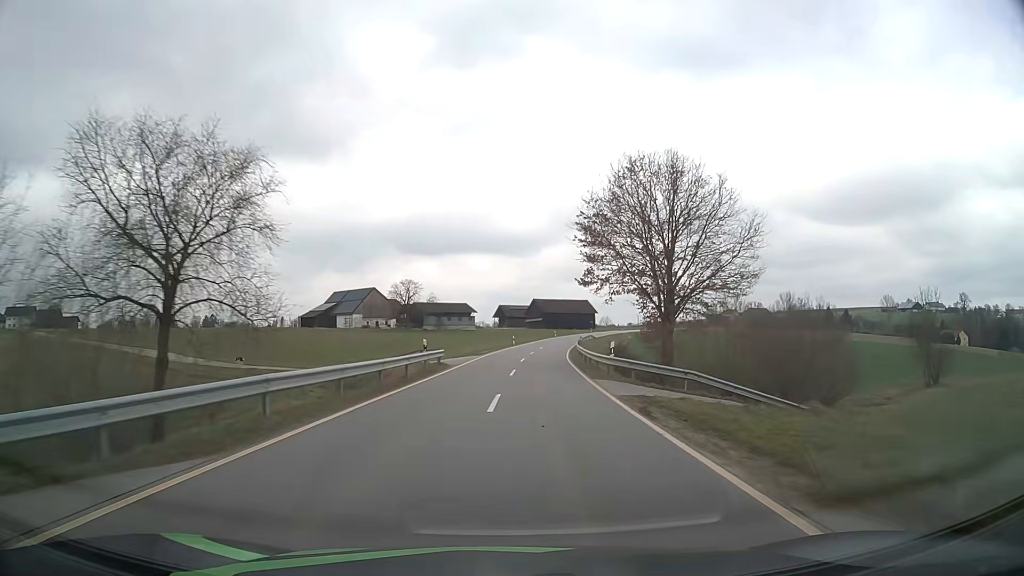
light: Day
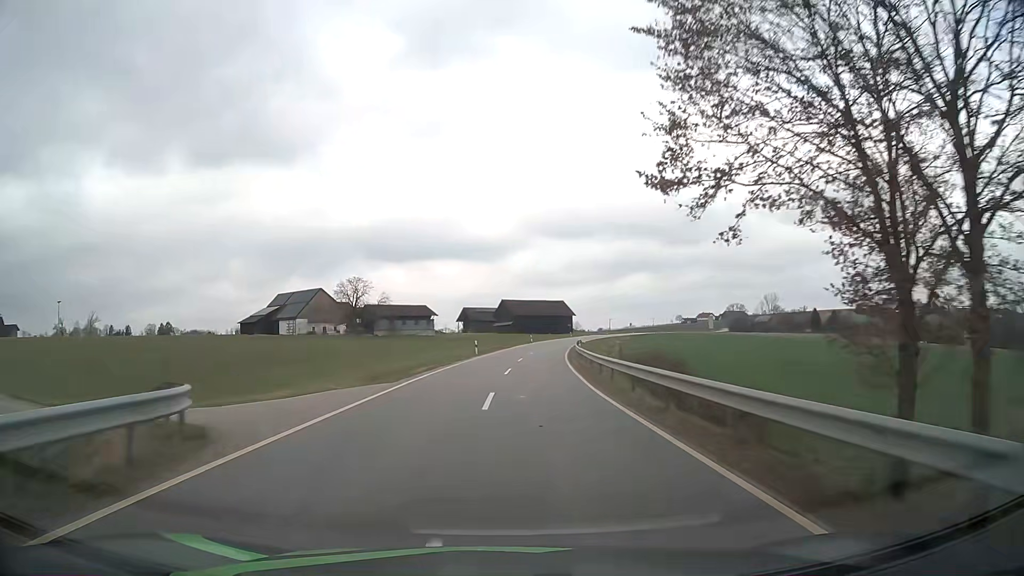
(+0.6, +24.2) m; +3°
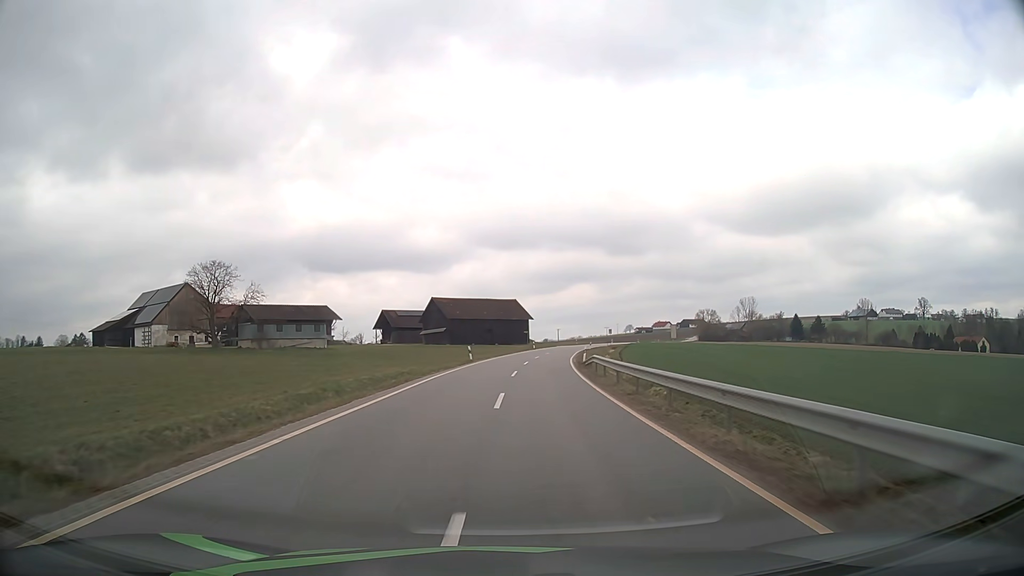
(+1.9, +48.0) m; +5°
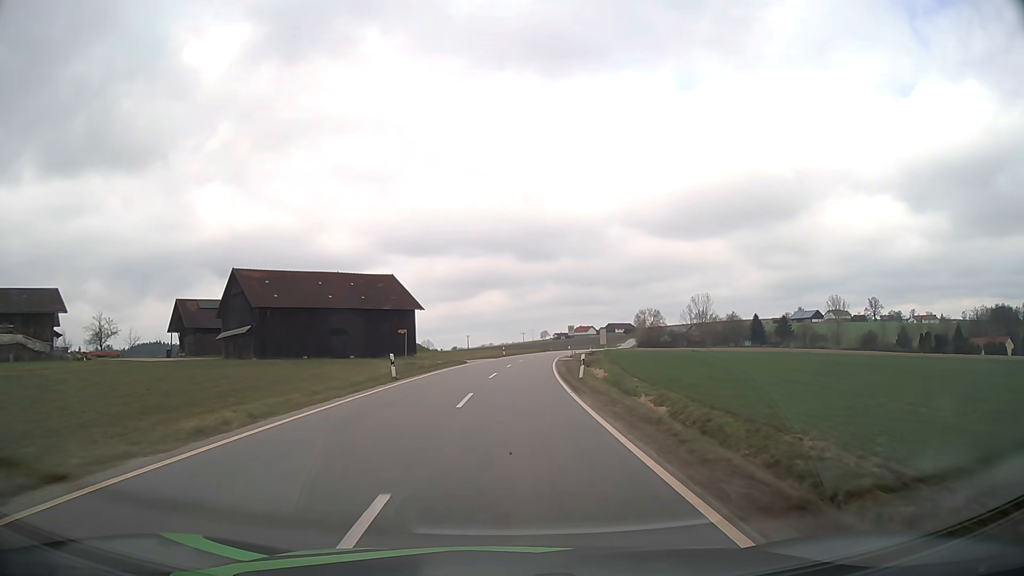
(+4.2, +60.4) m; +8°
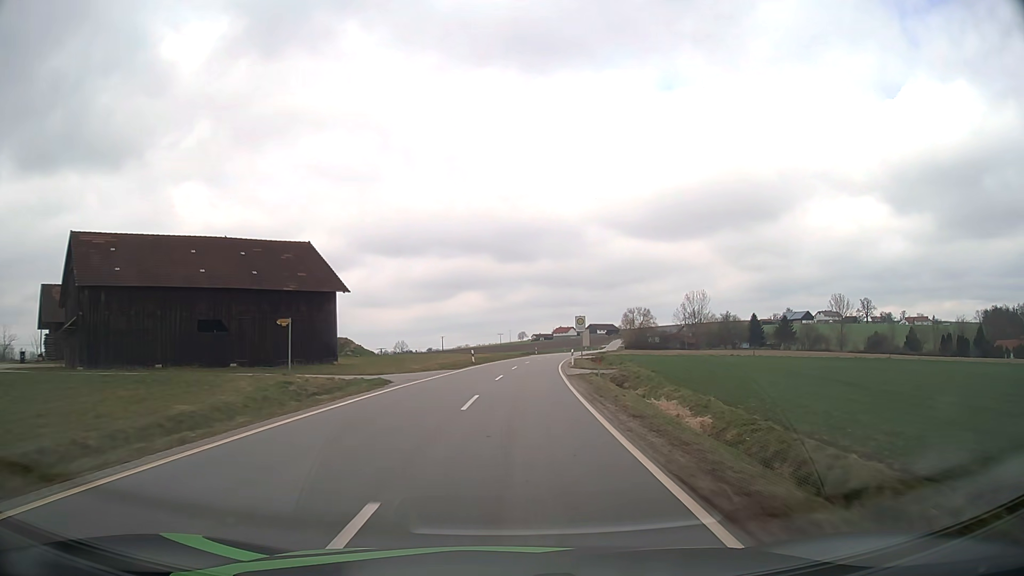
(+0.4, +24.8) m; +2°
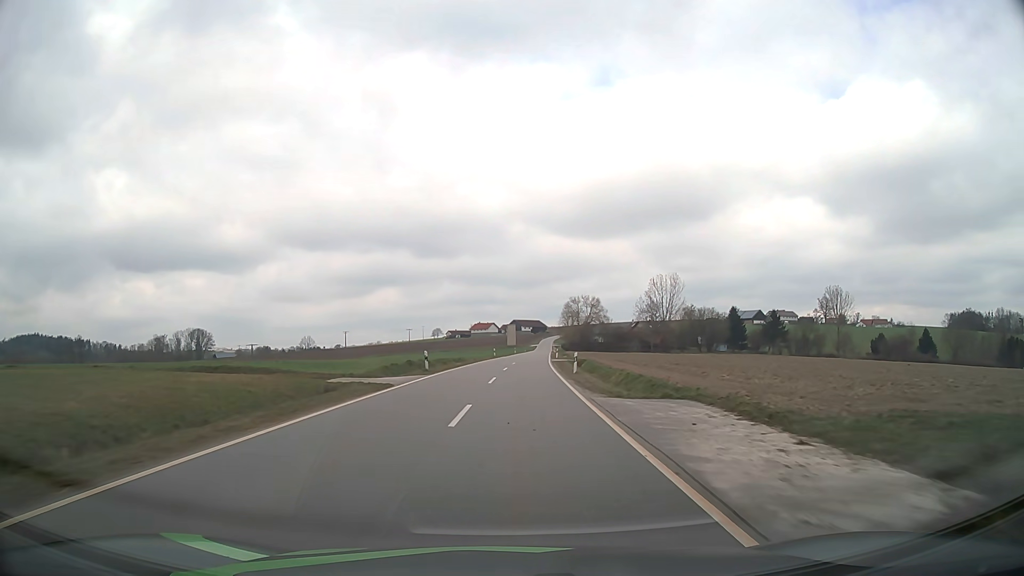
(+4.0, +63.9) m; +7°
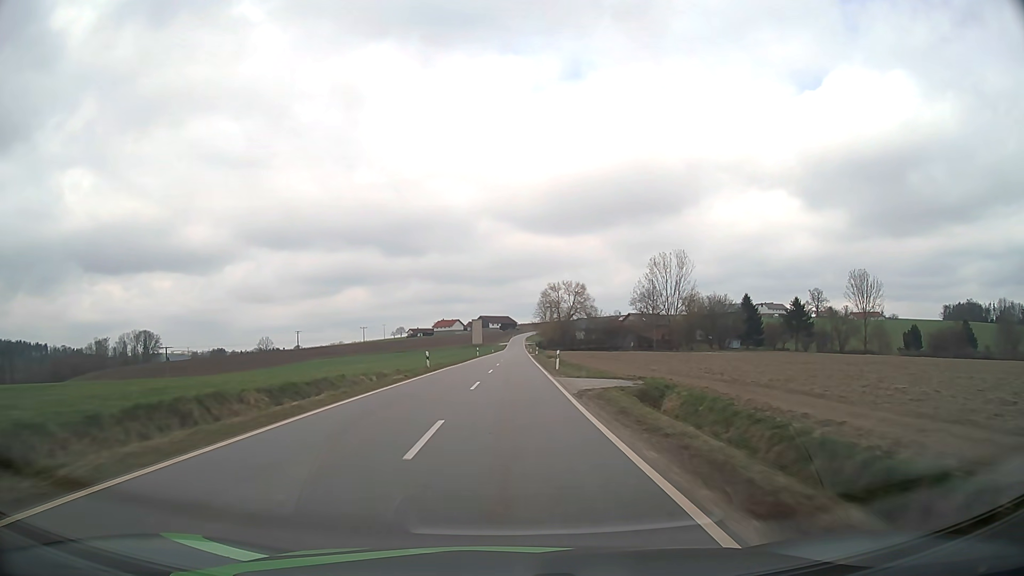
(+1.2, +39.8) m; +3°
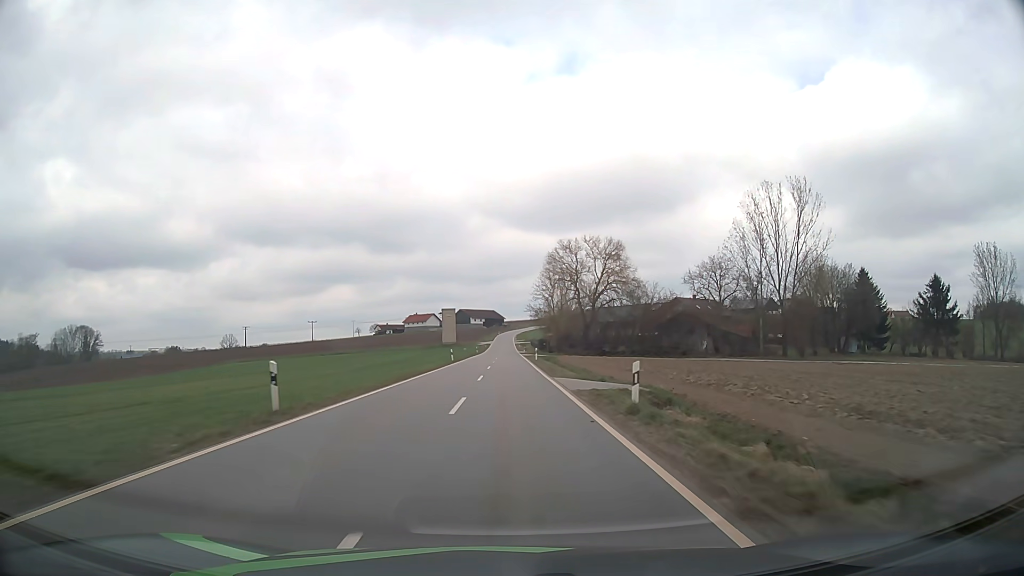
(+0.8, +68.3) m; +1°
(0, +10) (0, +20) (0, +30) (0, +40) (0, +50) (0, +60) (0, +70) (0, +80) (0, +90) (0, +100) m
